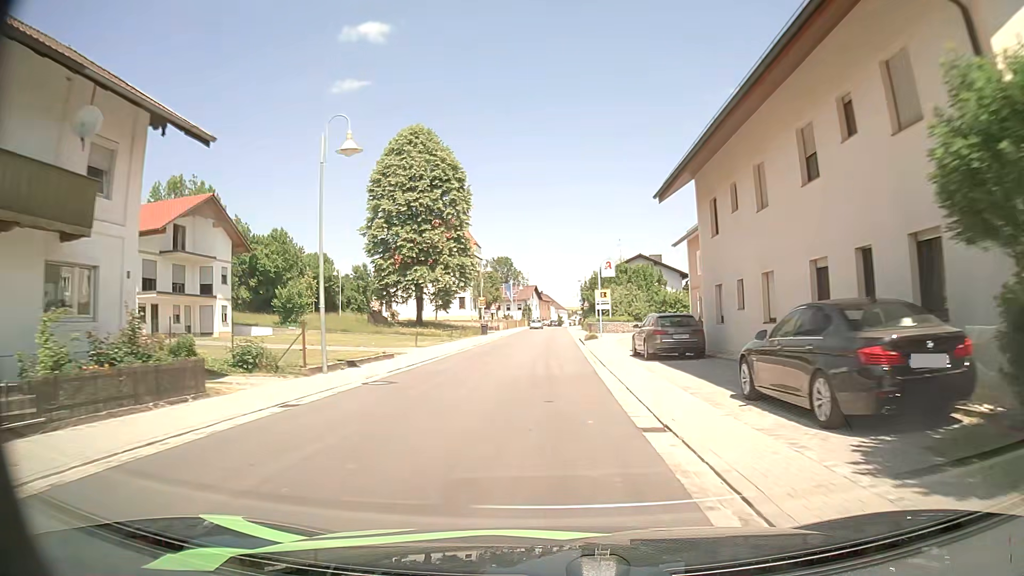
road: secondary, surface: asphalt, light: Day
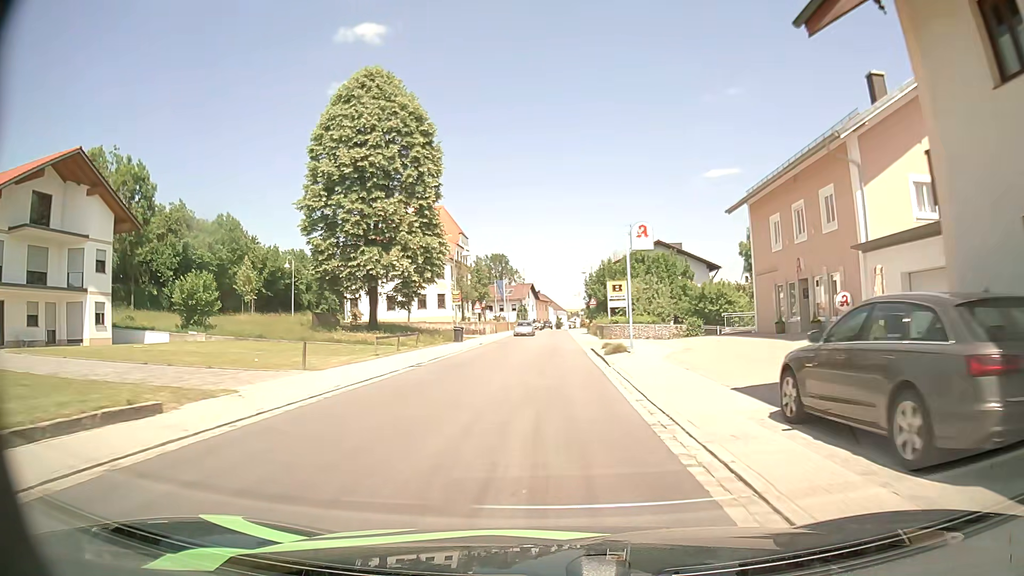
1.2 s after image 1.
(+0.1, +16.0) m; 0°
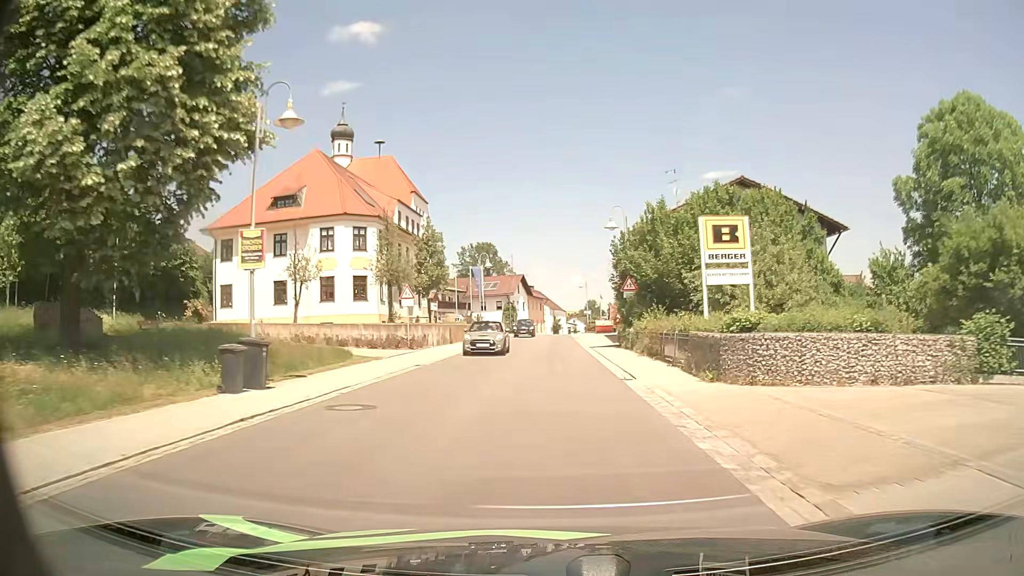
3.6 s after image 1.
(0.0, +31.8) m; 0°
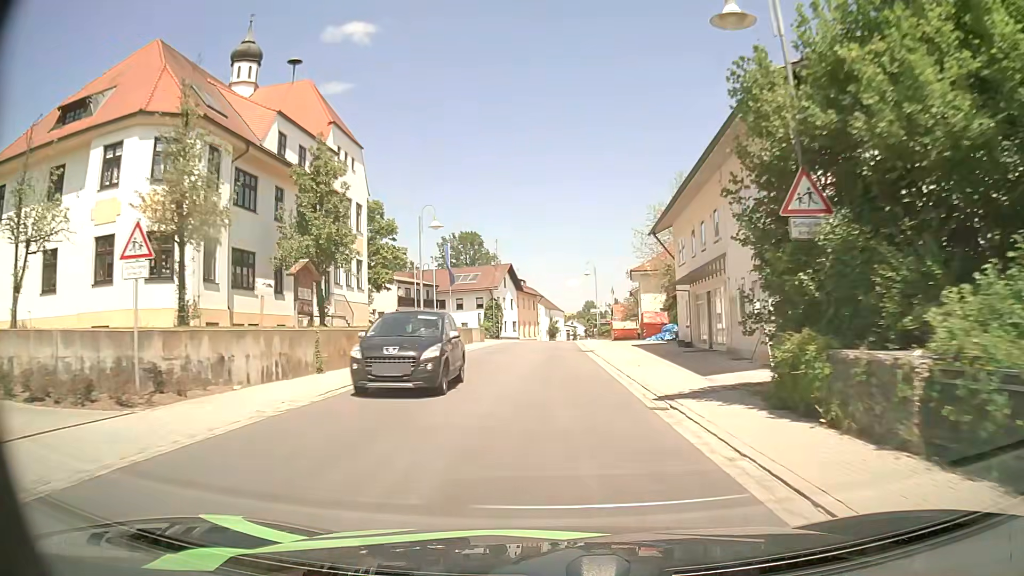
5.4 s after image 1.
(+0.1, +24.0) m; 0°
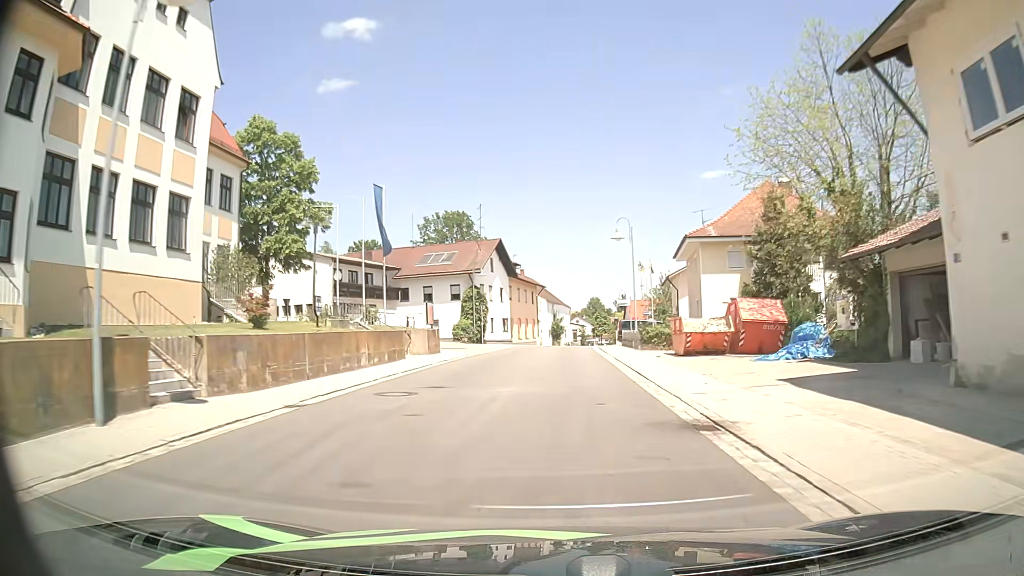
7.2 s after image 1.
(-0.1, +24.4) m; 0°
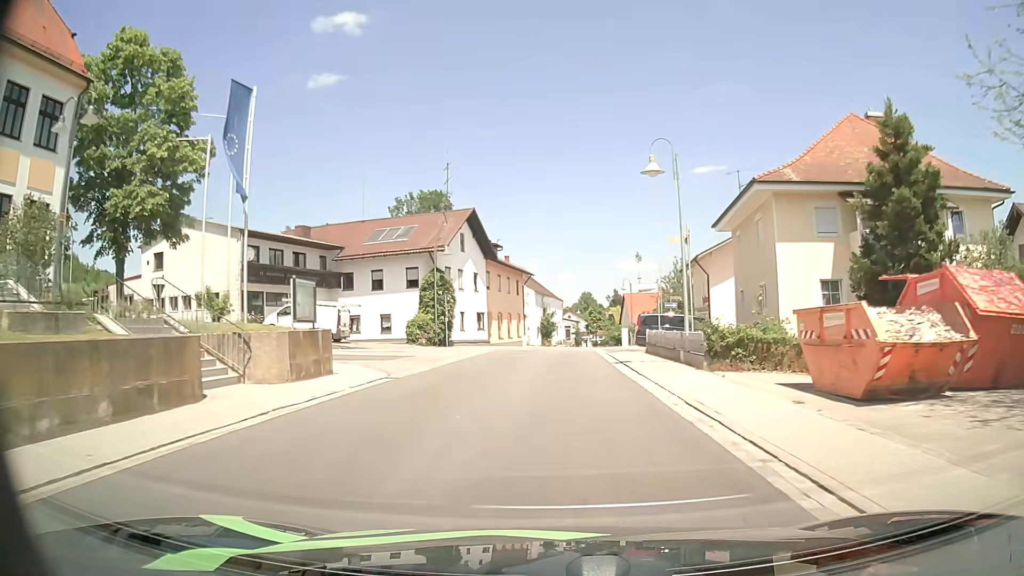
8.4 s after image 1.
(+0.1, +15.0) m; +1°
(0, +10) (0, +20) (+1, +30) (+1, +40) (+2, +50) (+3, +60) (+5, +70) (+6, +80) (+8, +89) (+10, +99) m
